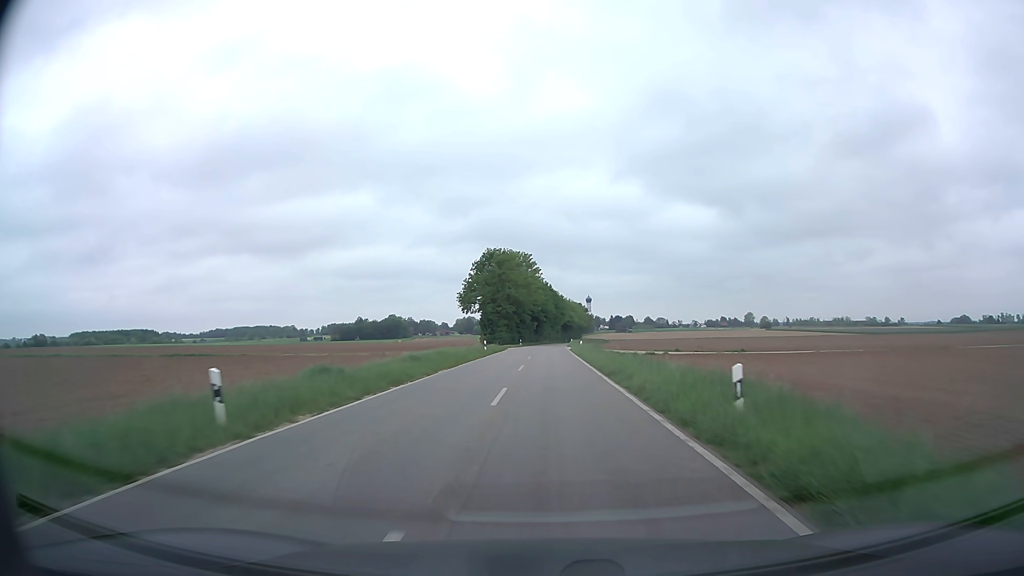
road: tertiary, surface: asphalt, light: Day
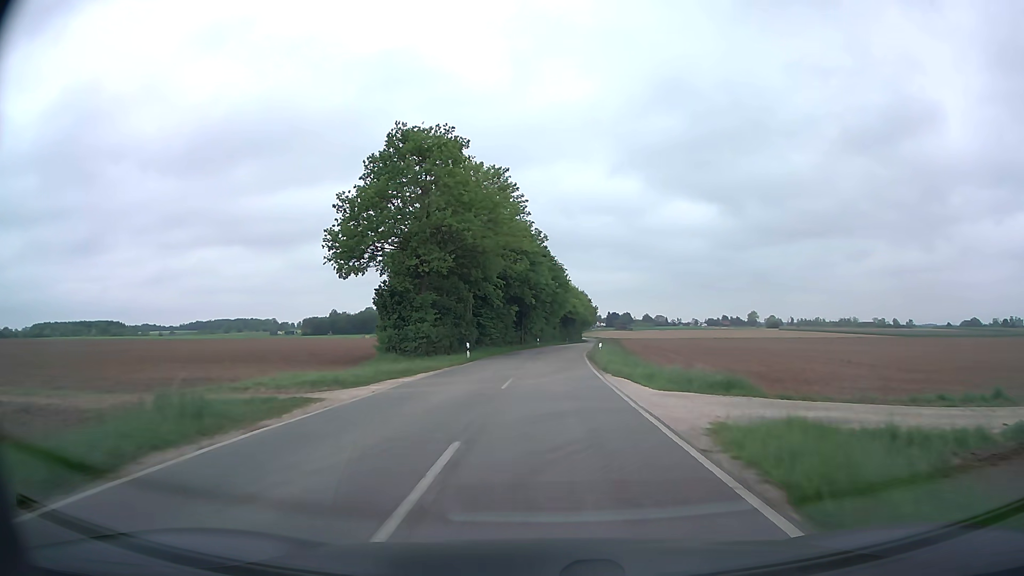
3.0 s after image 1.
(+0.5, +56.3) m; +1°
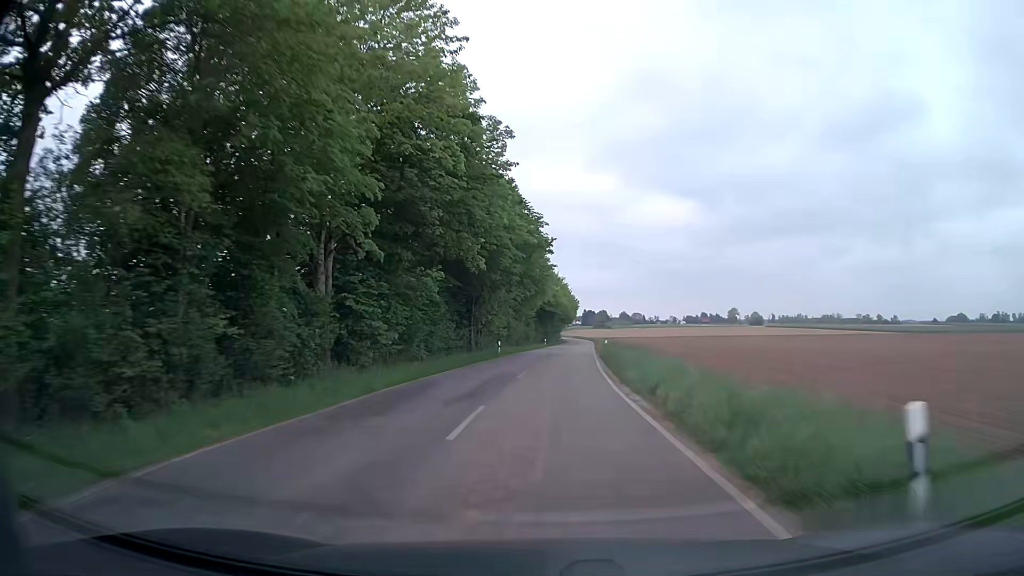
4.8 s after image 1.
(+0.5, +31.8) m; +2°
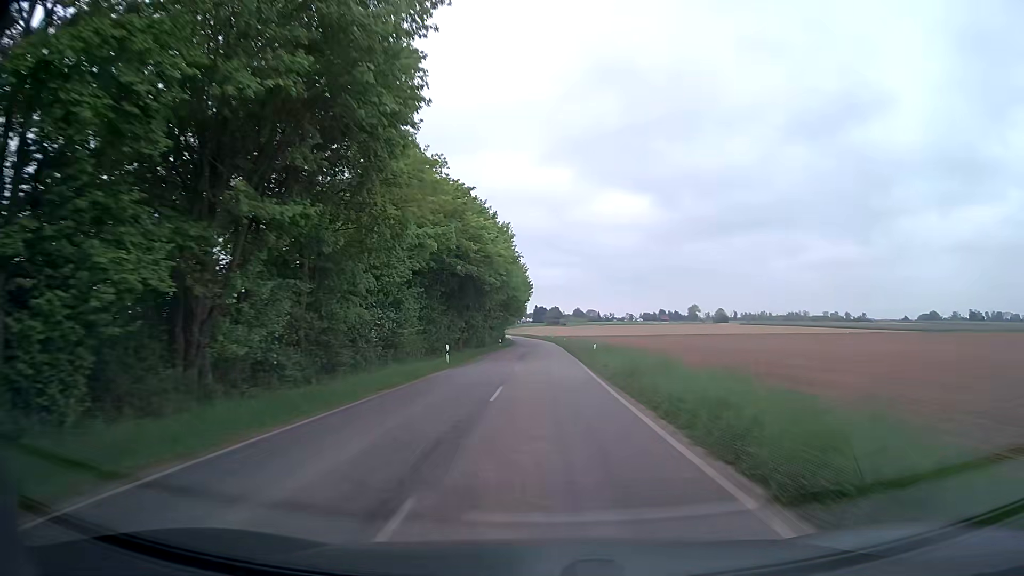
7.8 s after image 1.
(+2.4, +55.0) m; +4°
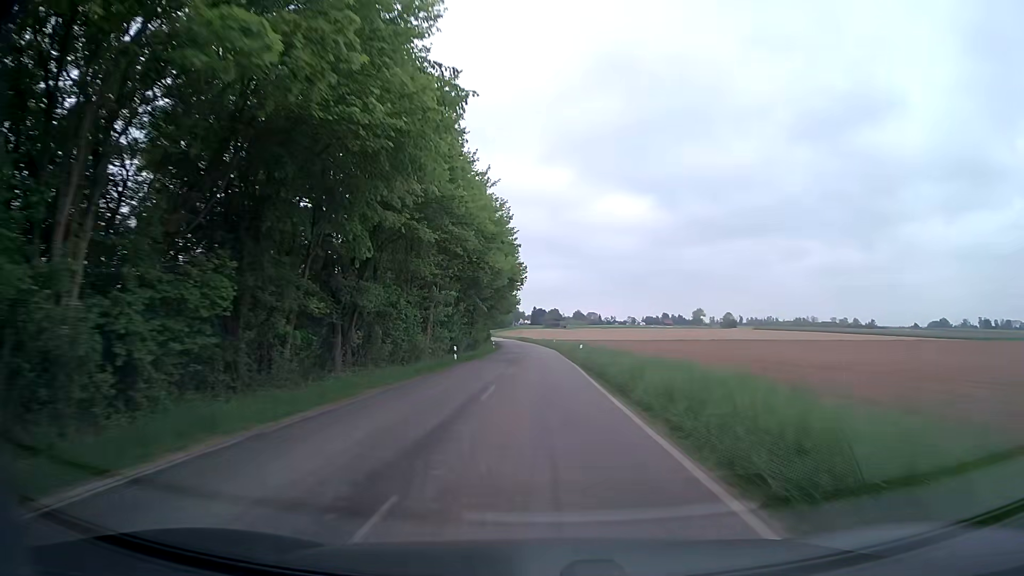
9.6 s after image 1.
(+0.2, +36.0) m; 0°
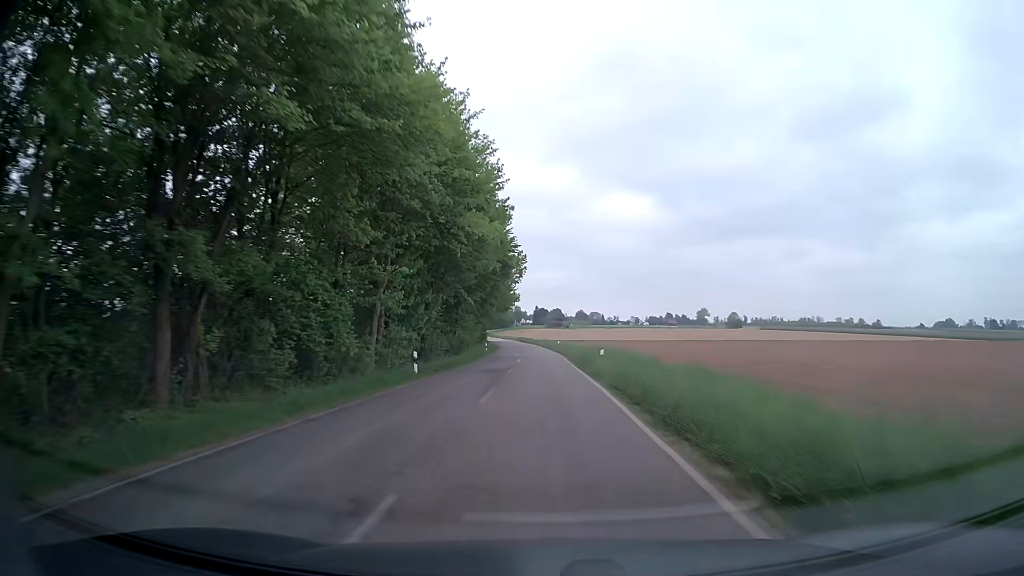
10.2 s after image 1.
(0.0, +12.4) m; 0°
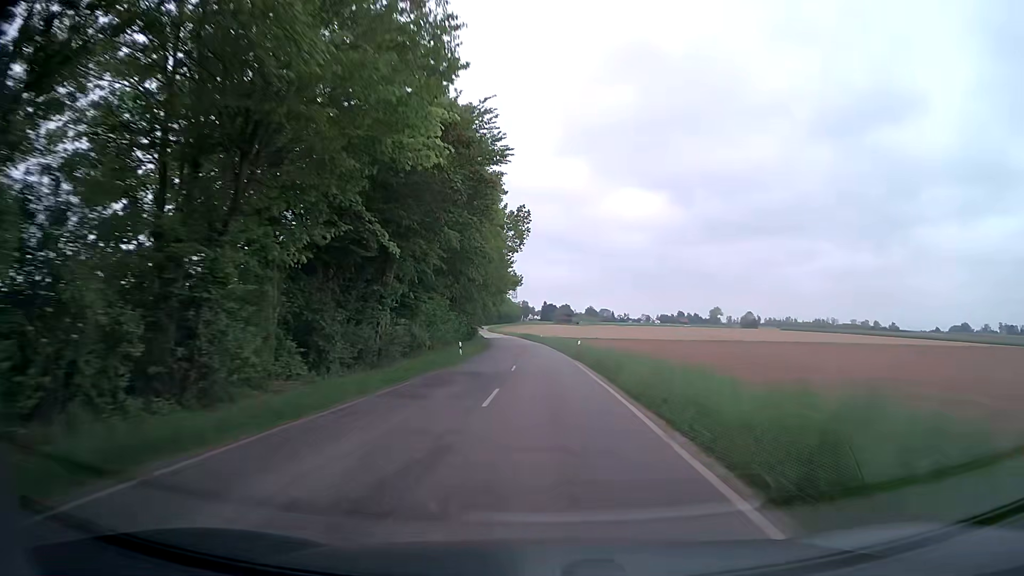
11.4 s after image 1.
(-0.1, +25.4) m; -1°
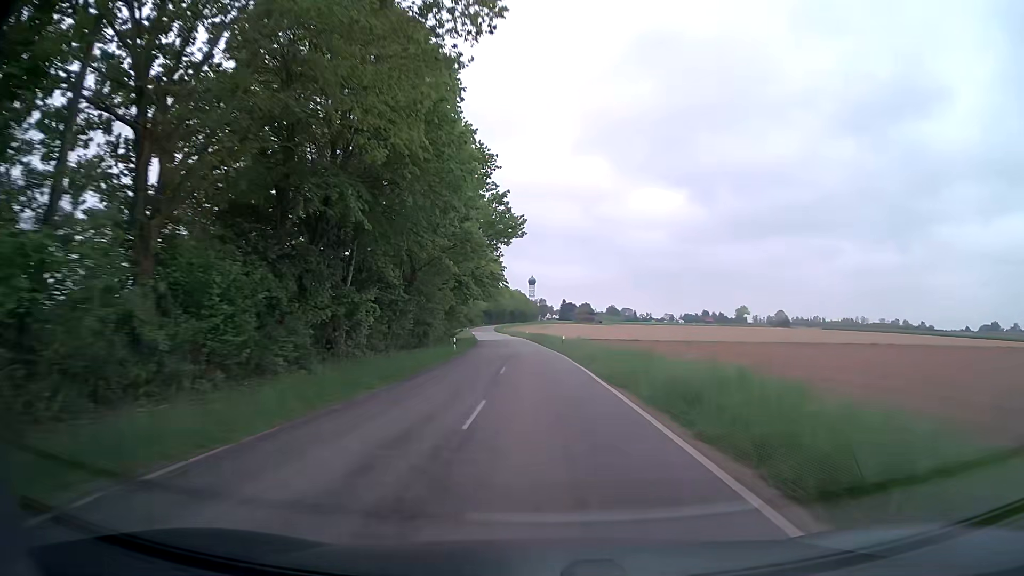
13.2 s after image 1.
(-0.3, +39.1) m; -1°
(0, +10) (0, +20) (-1, +30) (-1, +40) (-2, +50) (-2, +60) (-3, +70) (-4, +80) (-5, +90) (-6, +100) m
